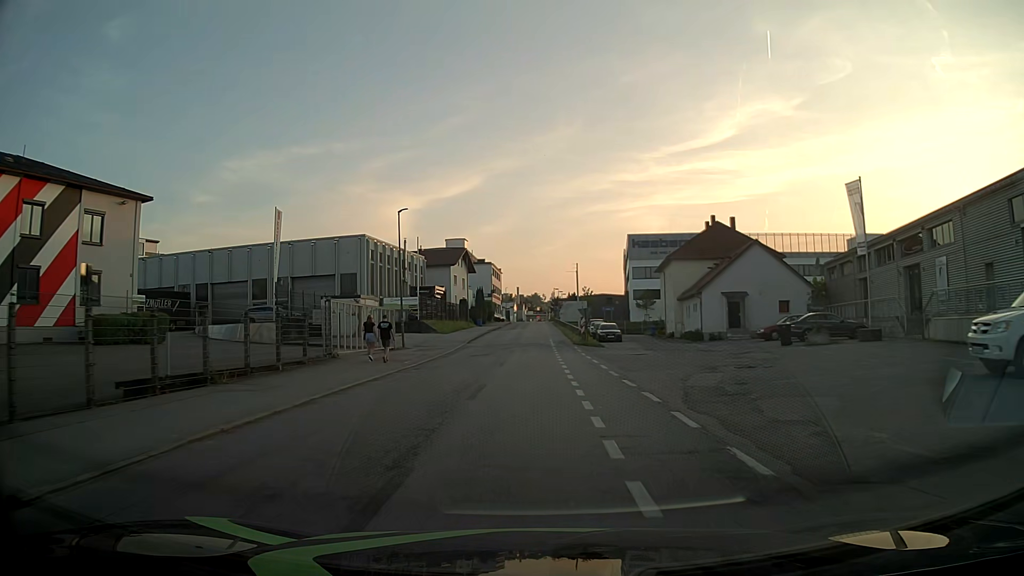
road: residential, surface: asphalt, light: Day
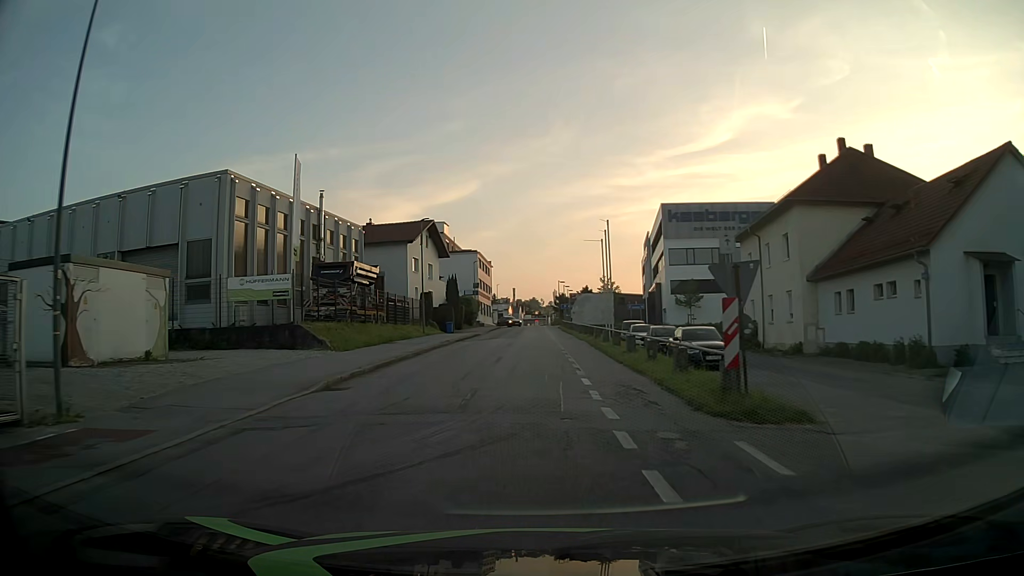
(-0.1, +30.4) m; 0°
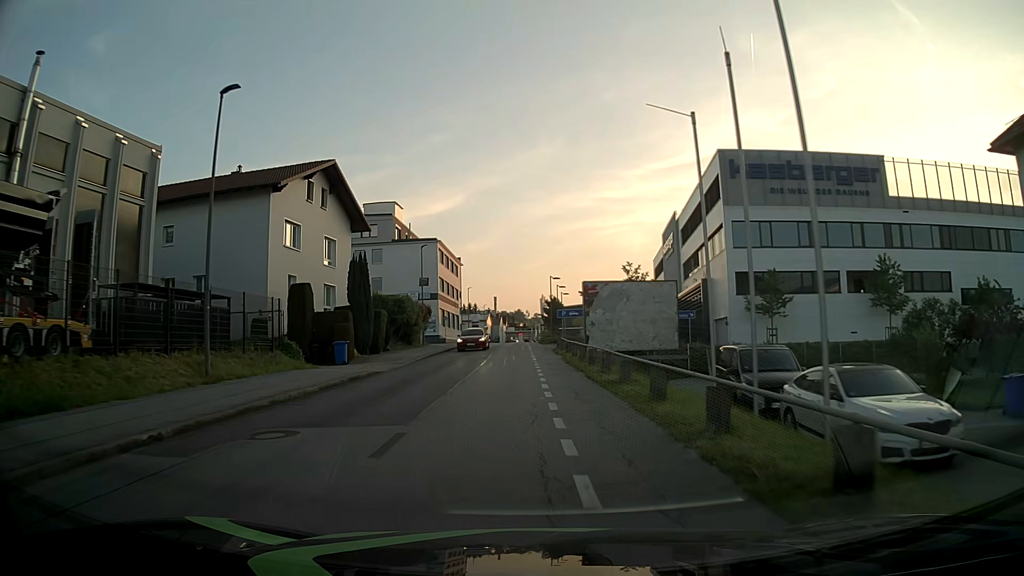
(+0.5, +30.0) m; +1°
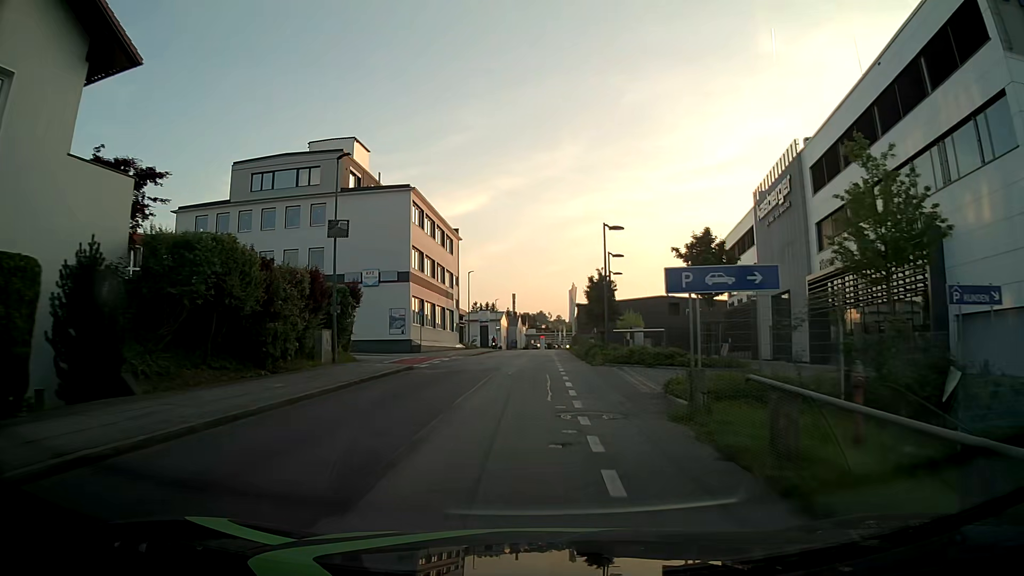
(-0.4, +30.1) m; -2°
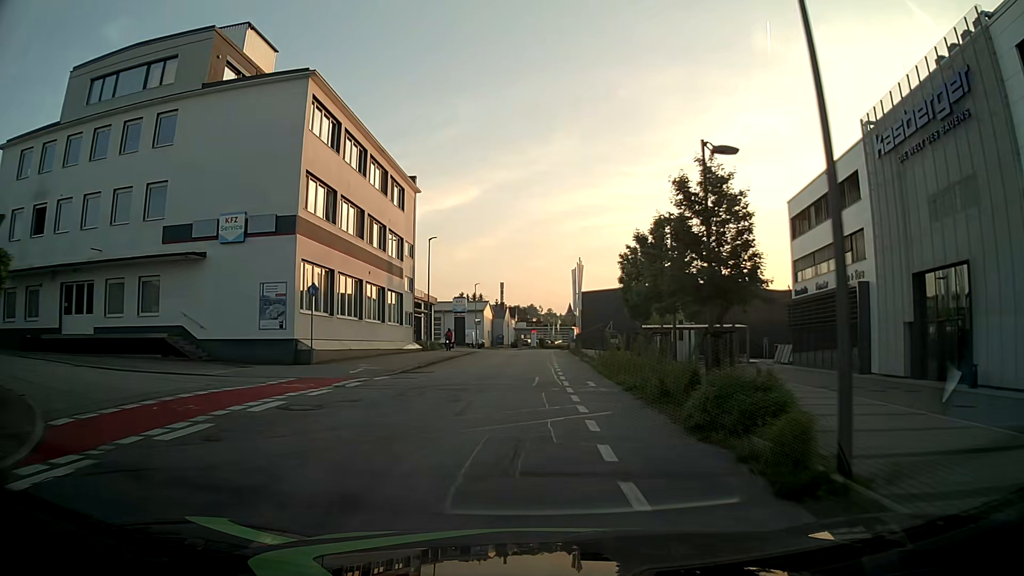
(+0.3, +22.7) m; +2°
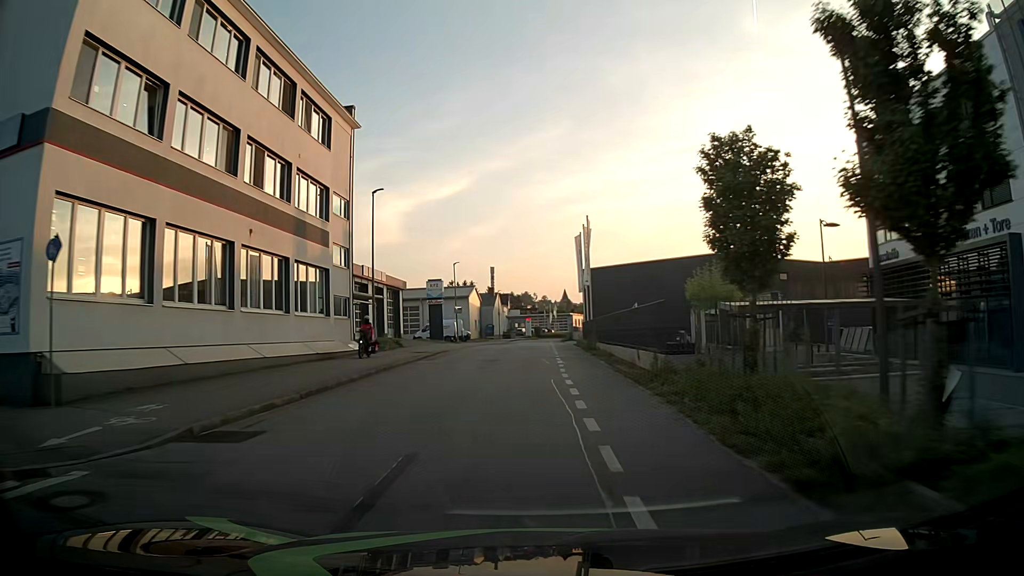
(+0.2, +15.2) m; 0°
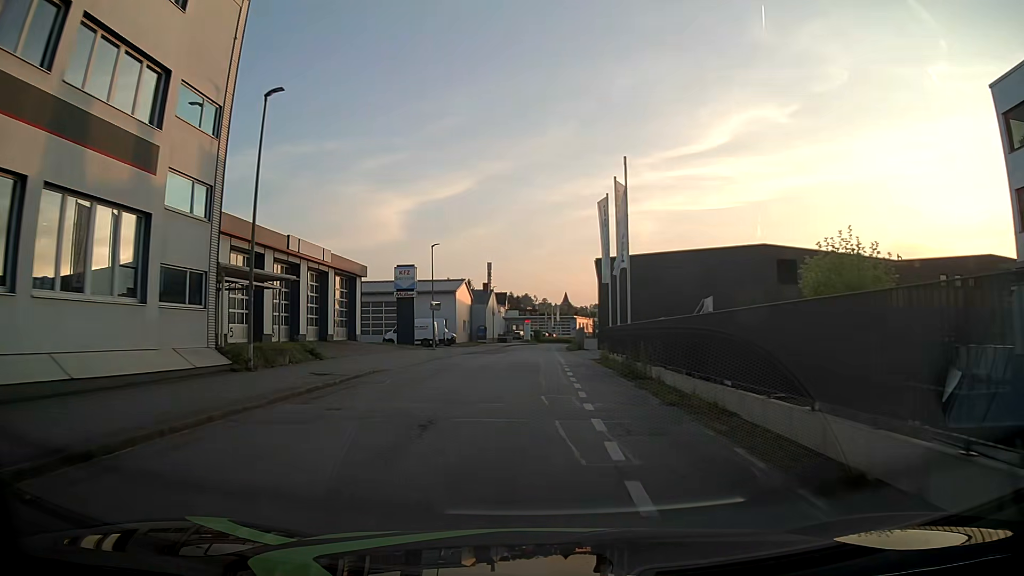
(-0.1, +15.3) m; 0°
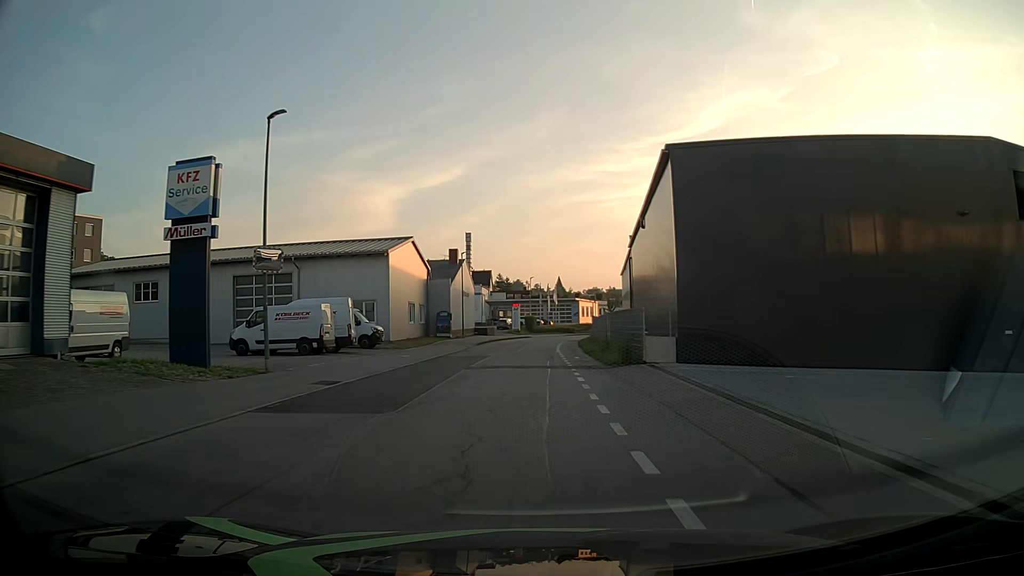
(+0.1, +30.9) m; 0°
(0, +10) (0, +20) (0, +30) (+1, +40) (+2, +50) (+3, +60) (+4, +70) (+6, +80) (+8, +89) (+11, +99) m
